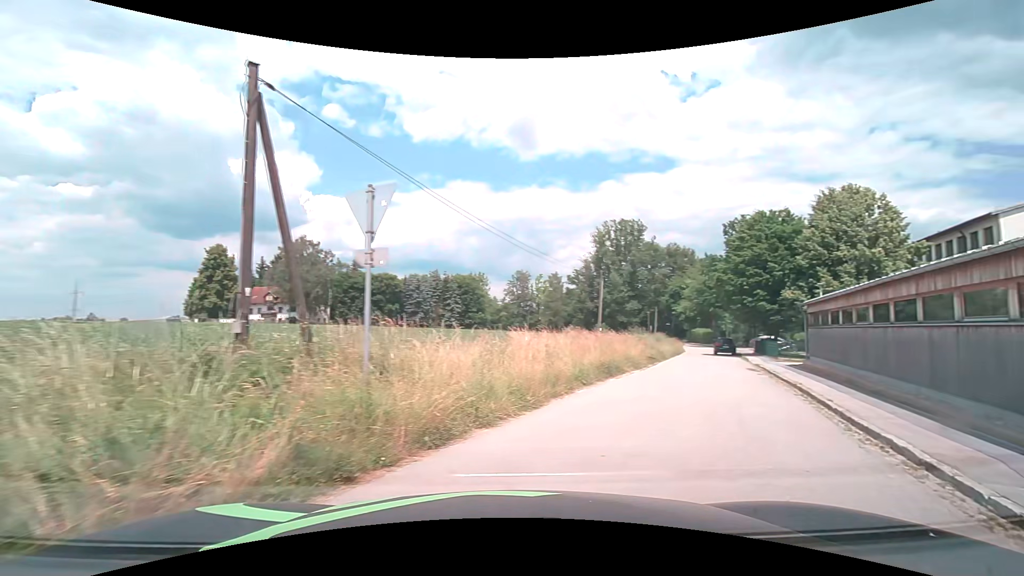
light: Day
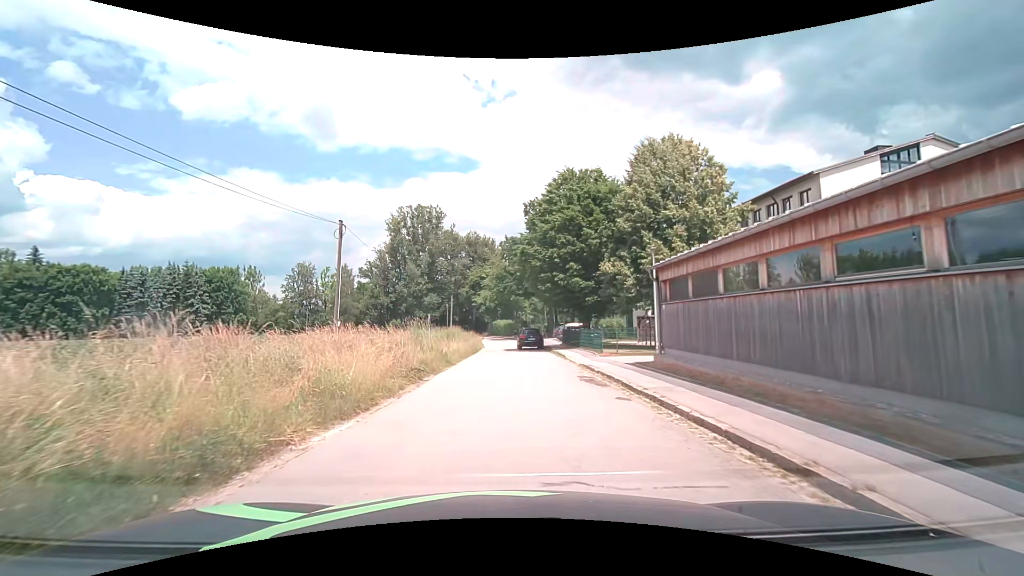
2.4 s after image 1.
(+4.7, +13.4) m; +23°
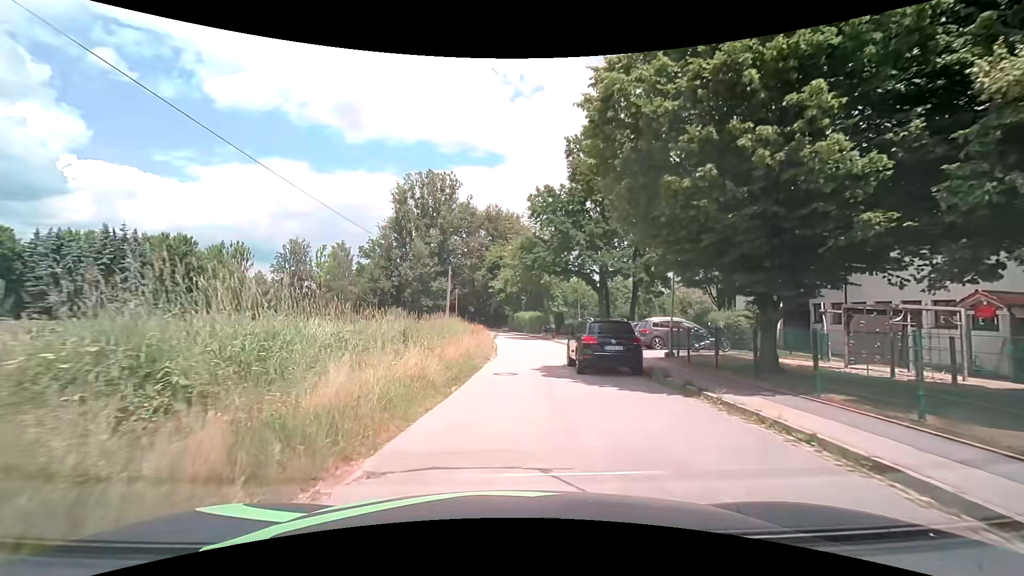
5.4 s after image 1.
(-0.4, +23.2) m; -2°
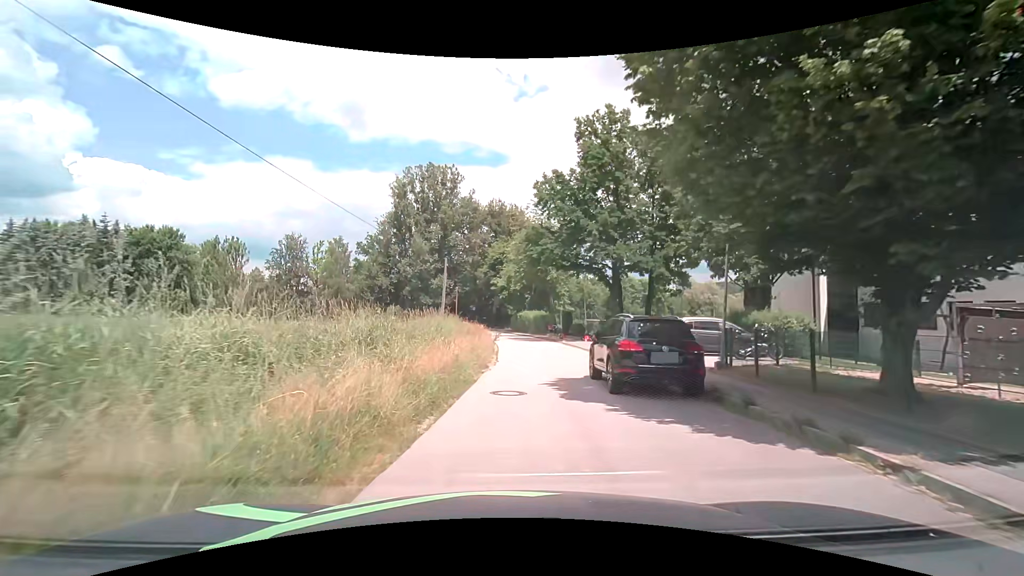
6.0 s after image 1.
(0.0, +4.4) m; -1°
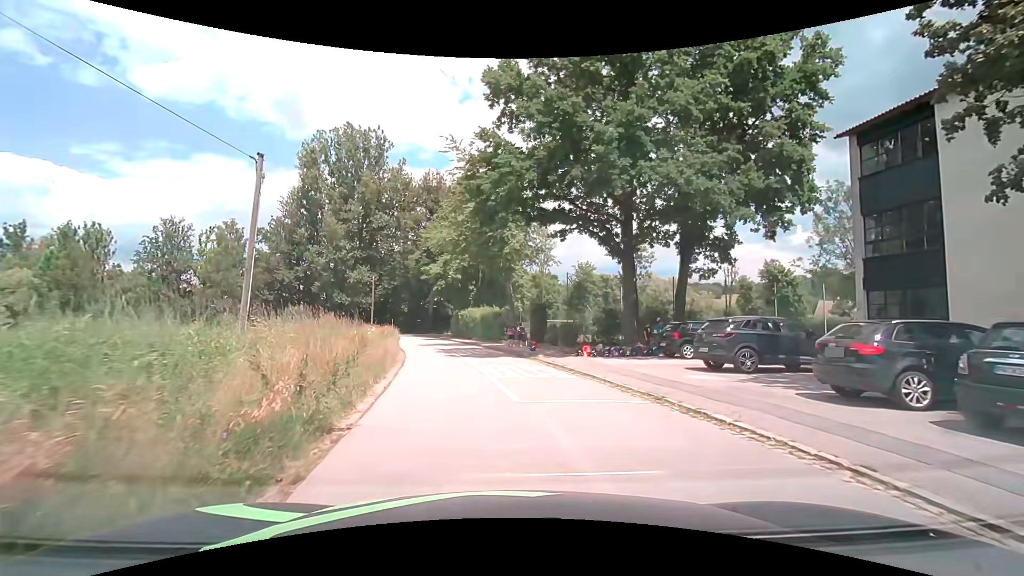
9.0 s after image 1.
(+0.9, +19.9) m; +7°
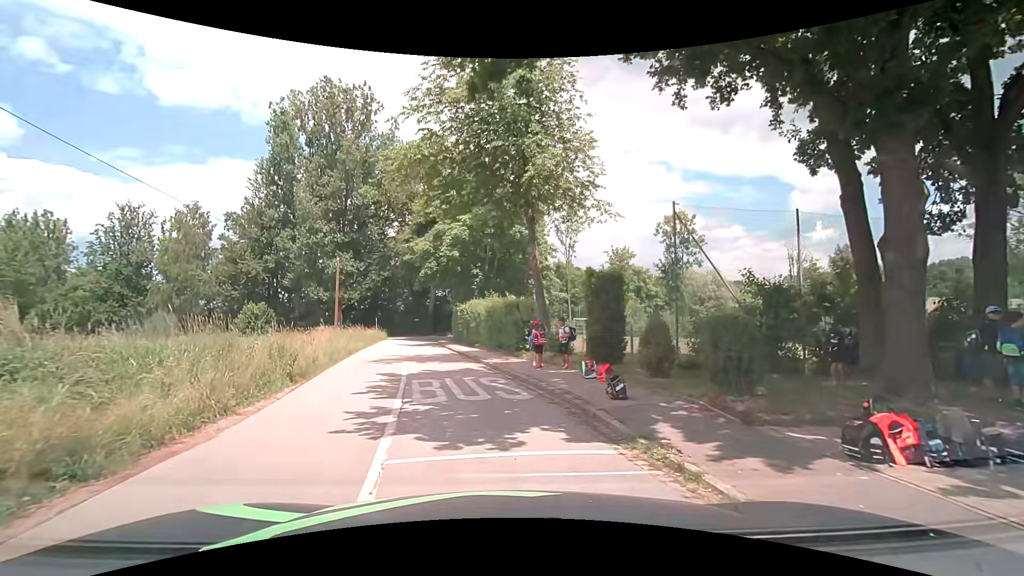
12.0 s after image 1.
(-0.3, +15.7) m; -2°
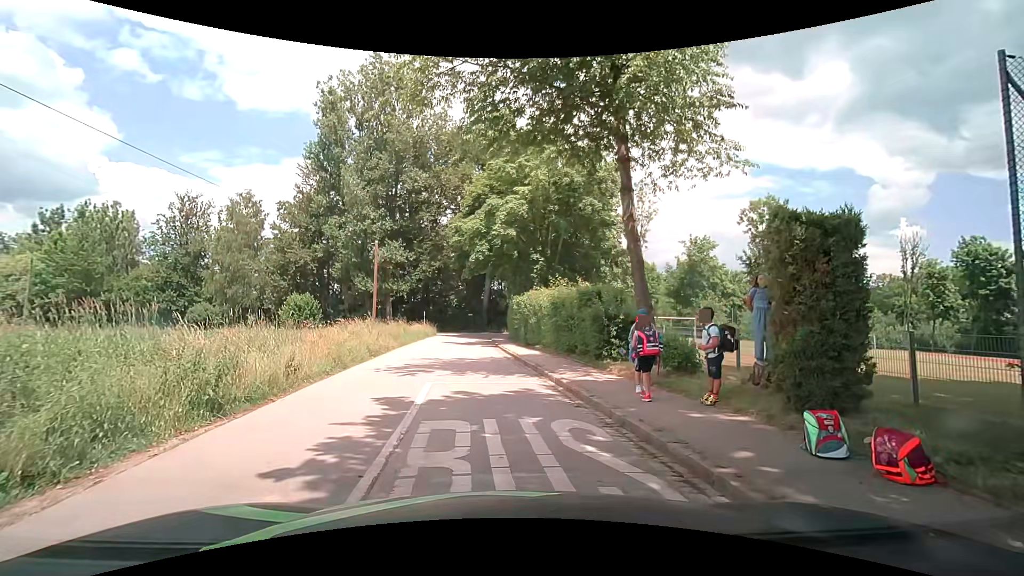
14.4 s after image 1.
(-0.3, +6.0) m; -8°
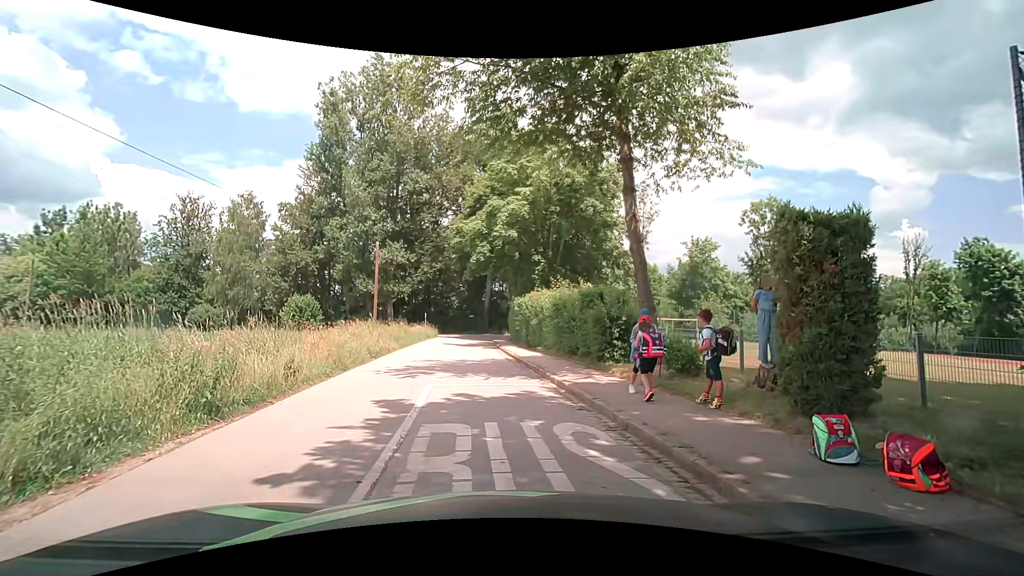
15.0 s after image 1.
(0.0, +0.1) m; 0°
